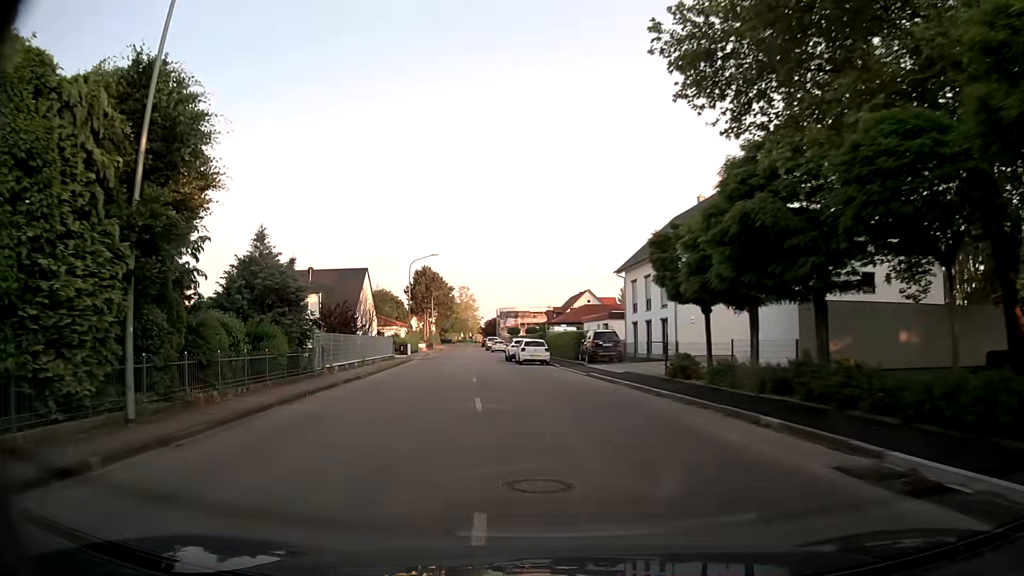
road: tertiary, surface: asphalt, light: Day
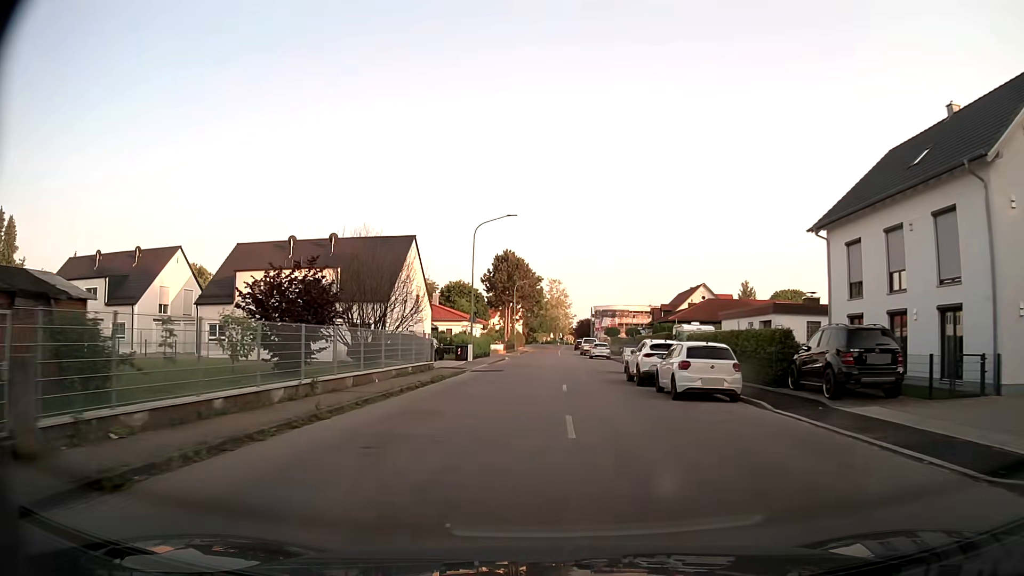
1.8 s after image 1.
(-2.4, +21.4) m; -7°
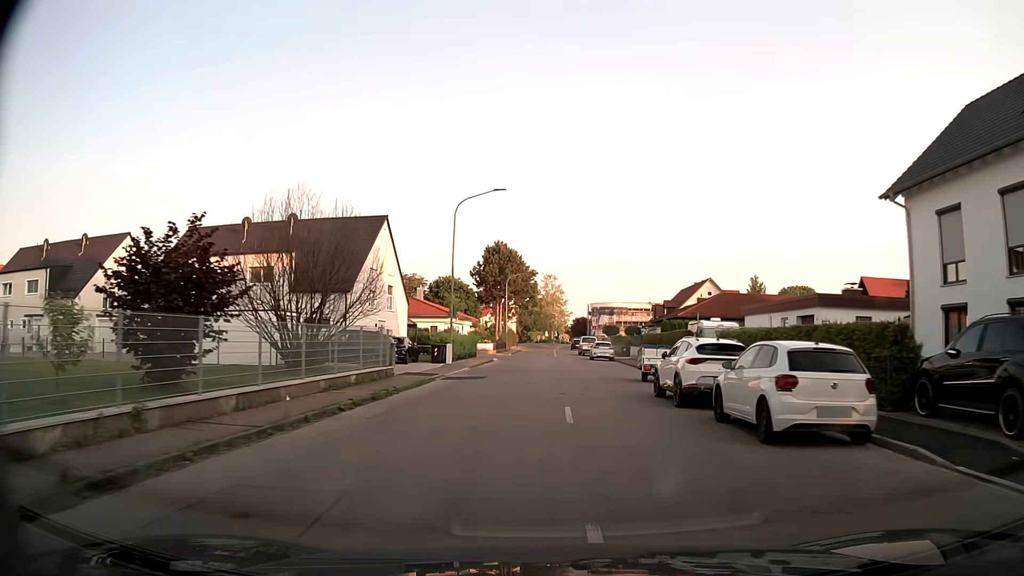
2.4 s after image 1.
(-0.1, +7.5) m; -1°
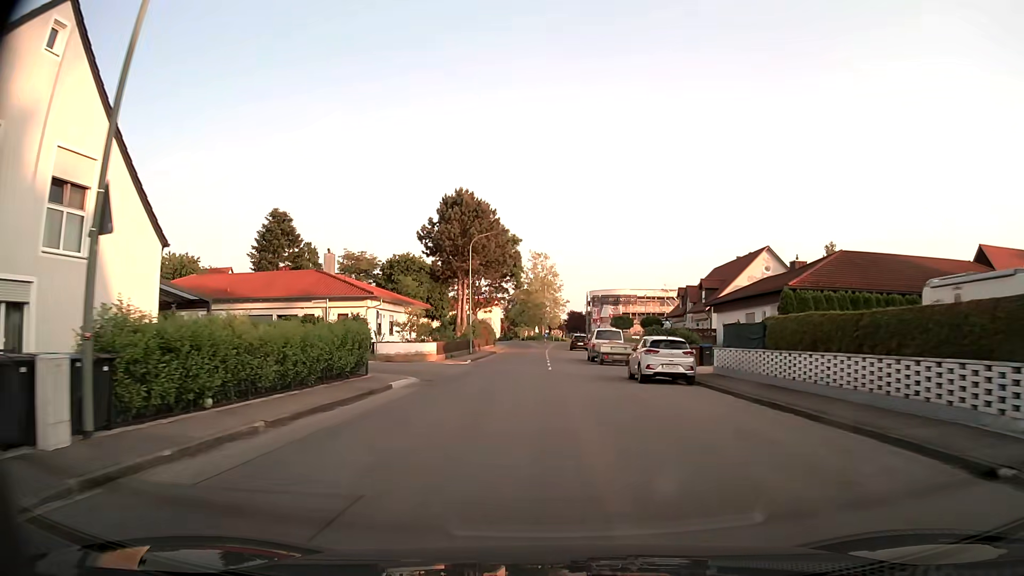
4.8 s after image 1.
(+0.5, +30.6) m; +1°
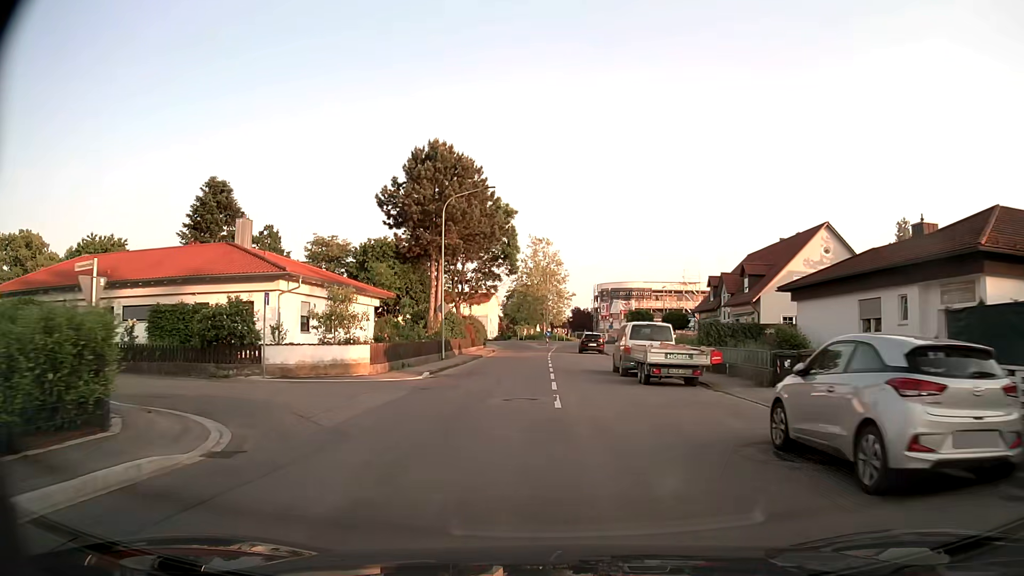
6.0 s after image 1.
(-0.1, +15.0) m; -1°
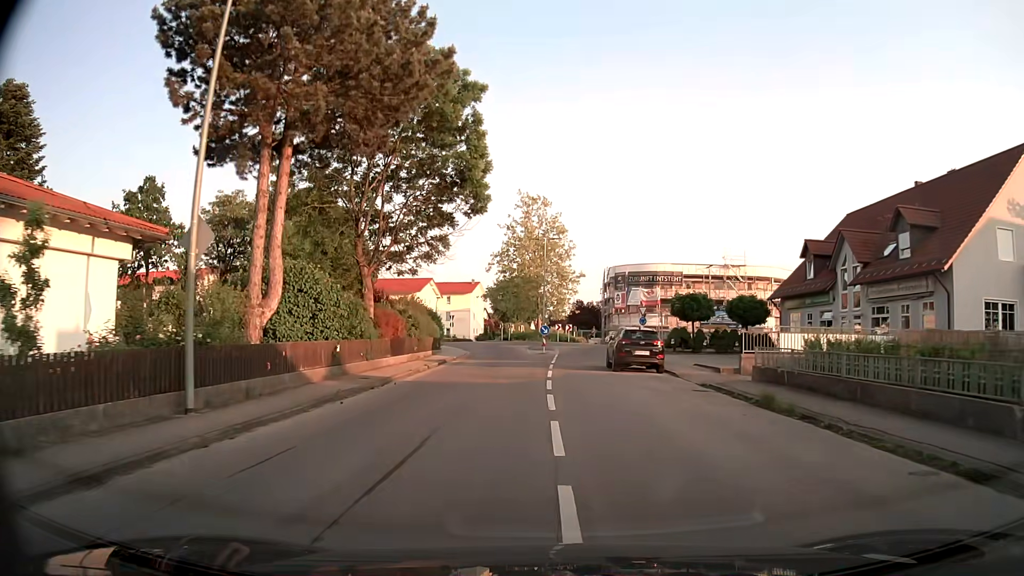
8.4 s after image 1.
(+0.1, +27.2) m; 0°
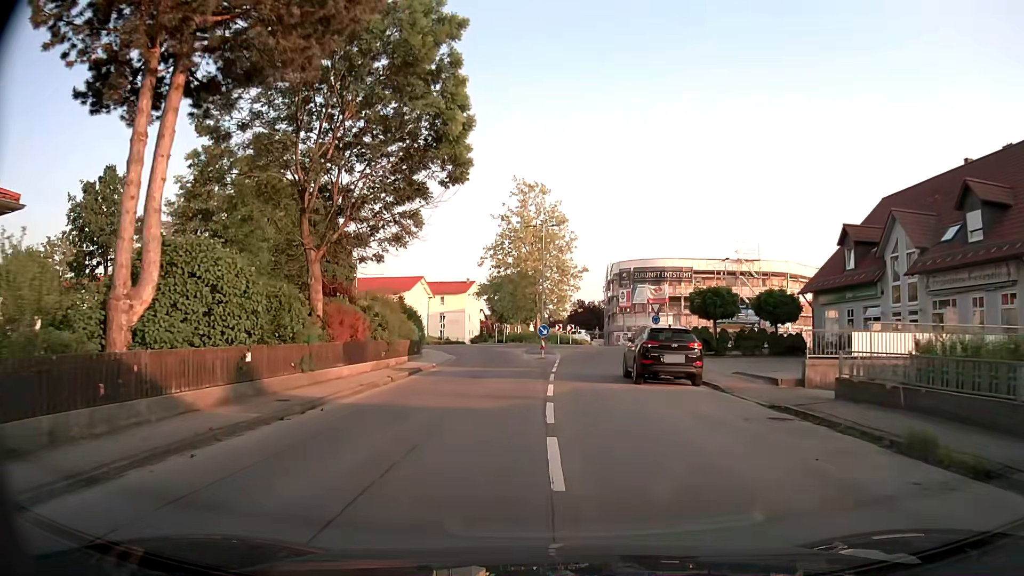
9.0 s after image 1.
(0.0, +6.2) m; 0°
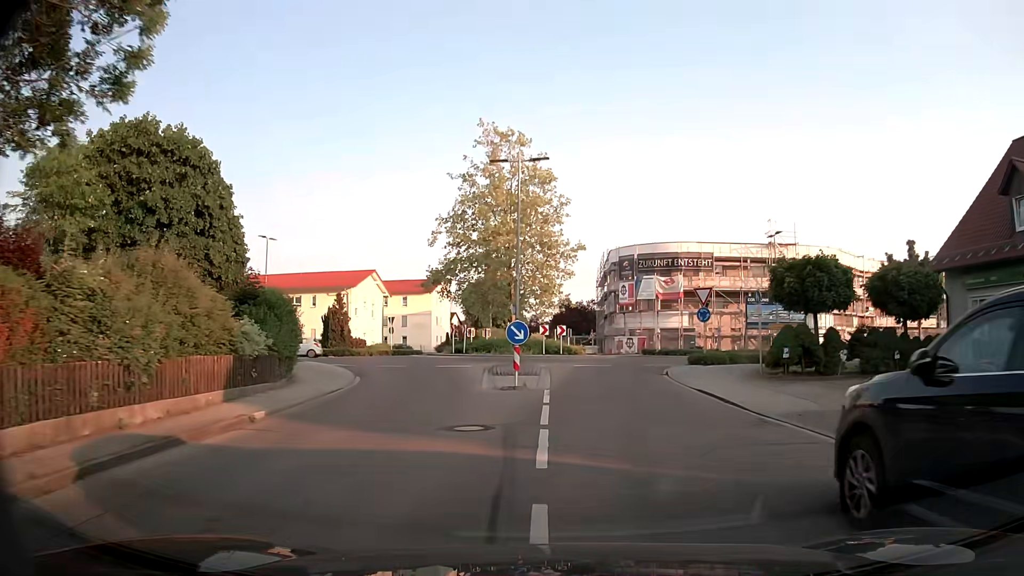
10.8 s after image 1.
(+0.2, +16.6) m; +2°
(0, +10) (+1, +20) (+3, +30) (+11, +36) (+20, +38) (+30, +39) (+40, +39) (+50, +39) (+60, +39) (+70, +39) m
